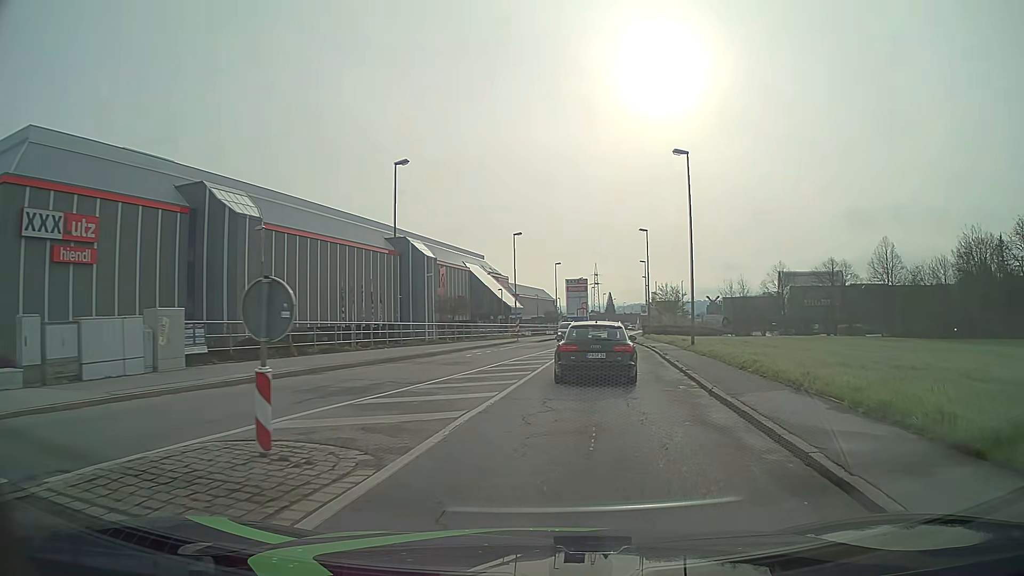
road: tertiary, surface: asphalt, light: Day
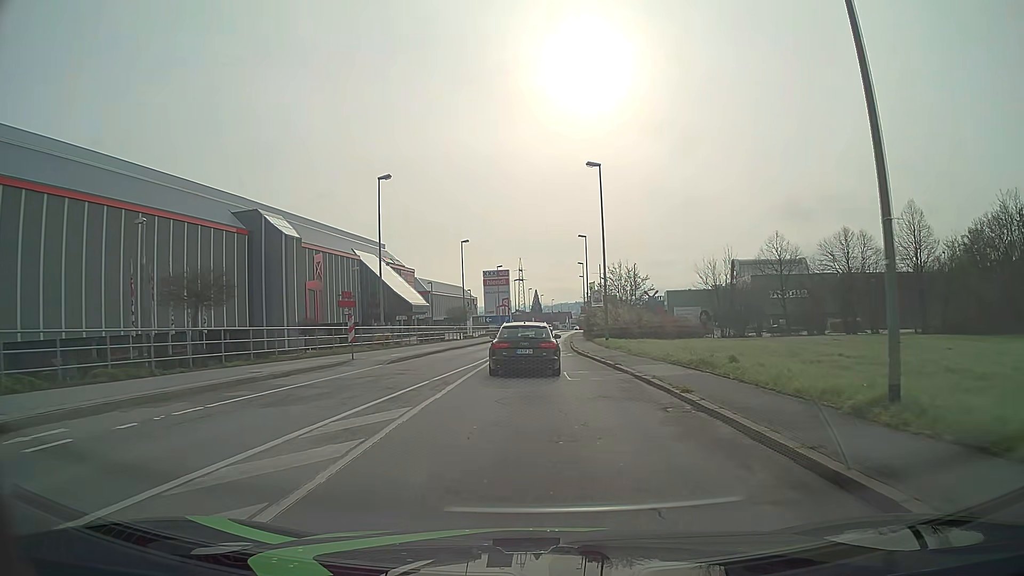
(+2.5, +26.6) m; +6°
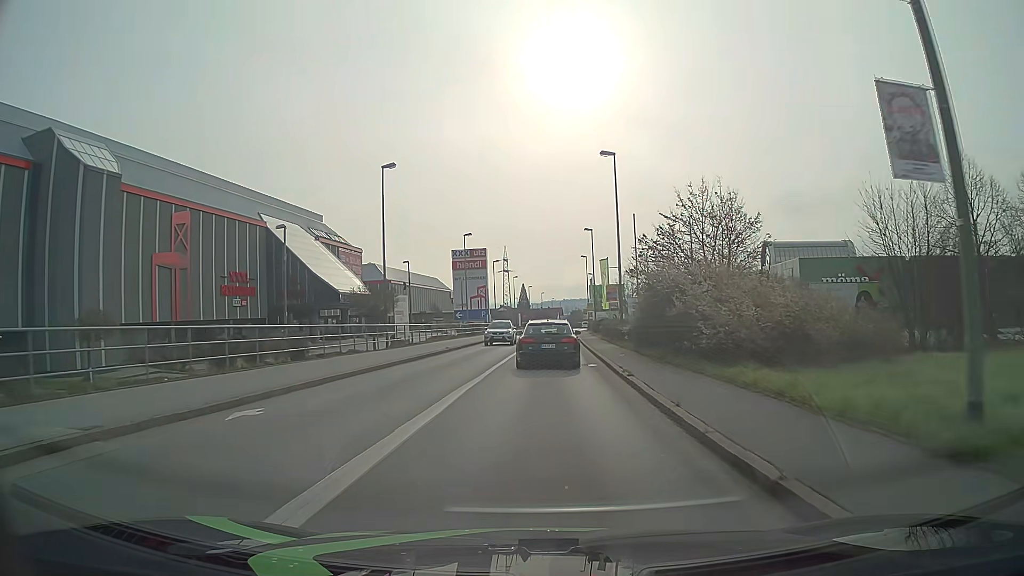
(+0.1, +32.7) m; +1°
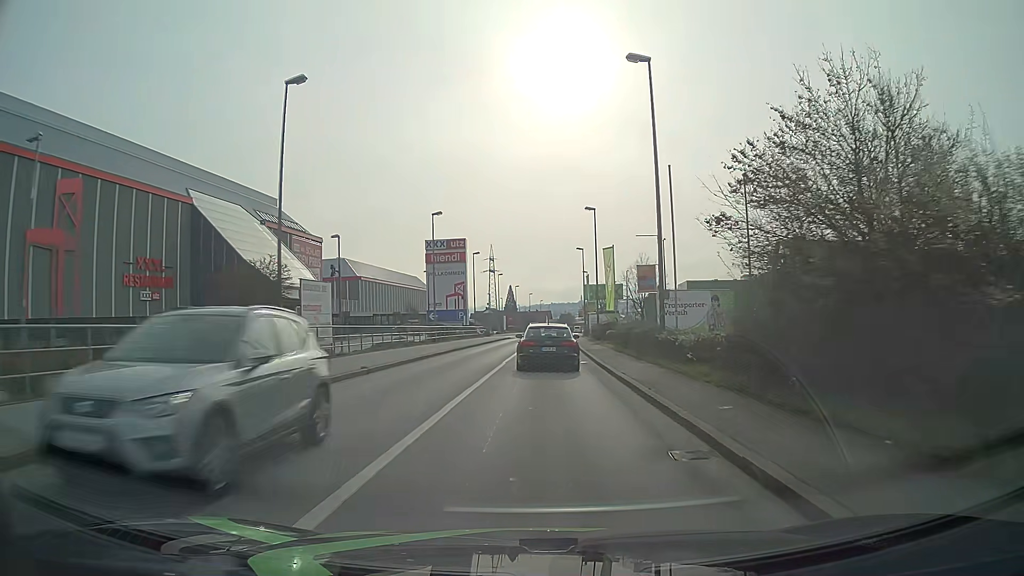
(+0.2, +14.3) m; +1°
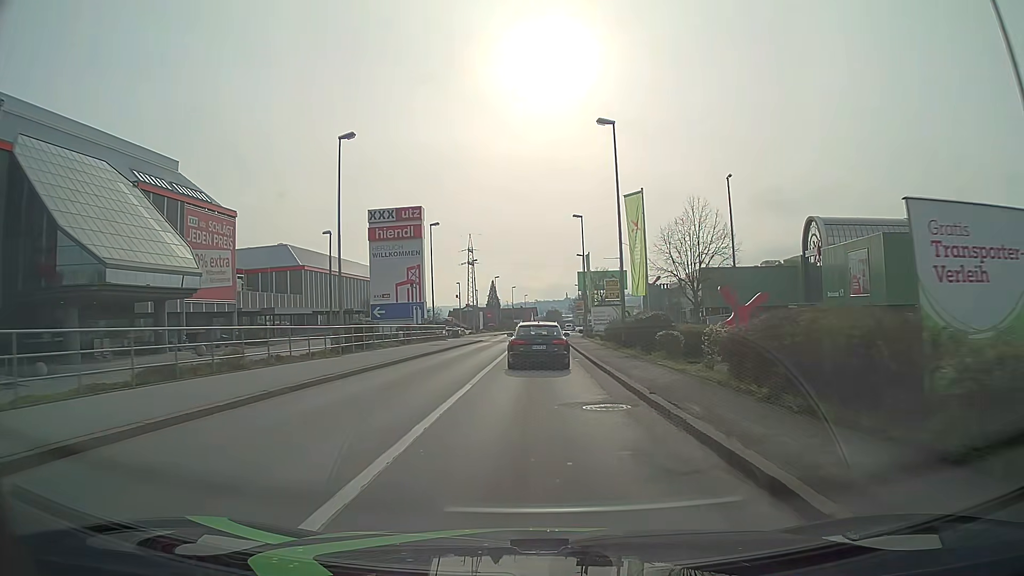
(+0.3, +22.1) m; +1°
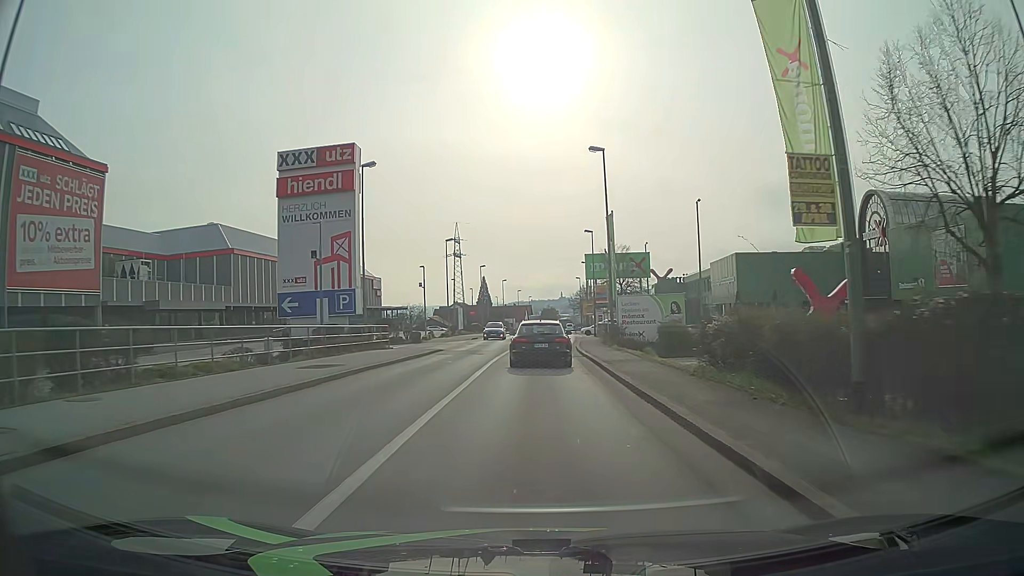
(+0.1, +21.9) m; 0°
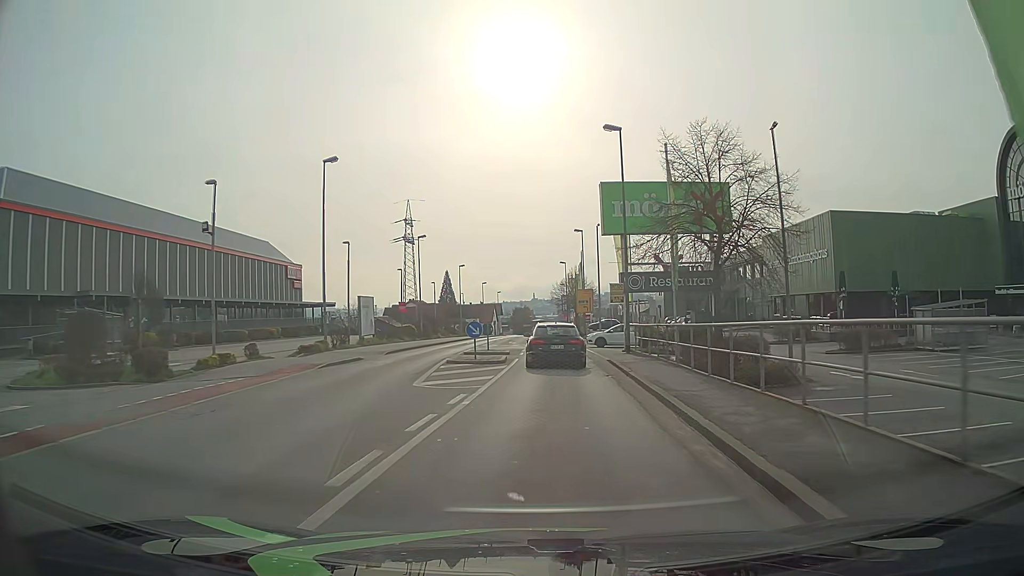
(+0.4, +35.3) m; +2°
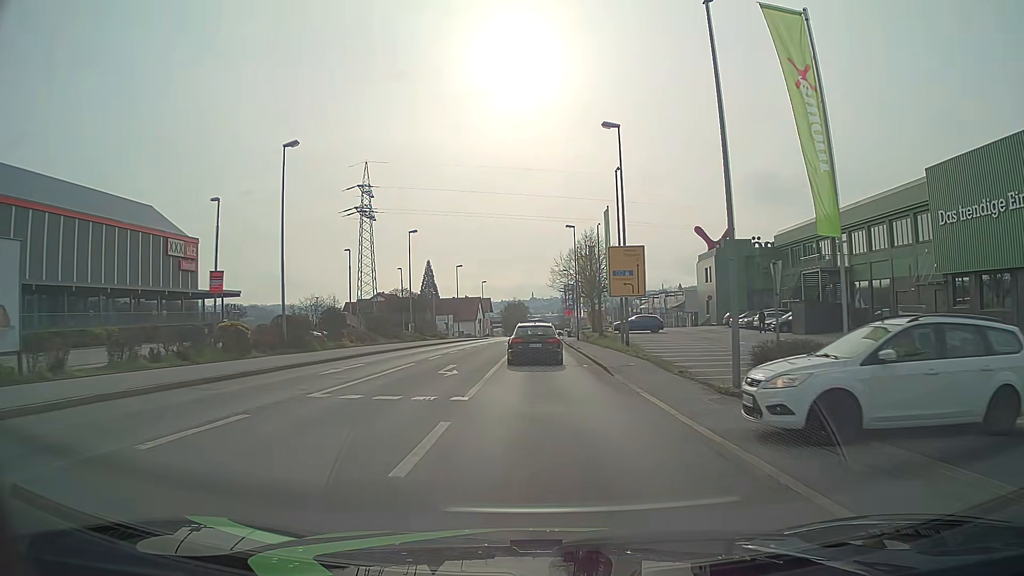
(+0.6, +34.1) m; -1°
(0, +10) (0, +20) (0, +30) (+1, +40) (+1, +50) (+1, +60) (+2, +70) (+2, +80) (+3, +90) (+3, +100) m
